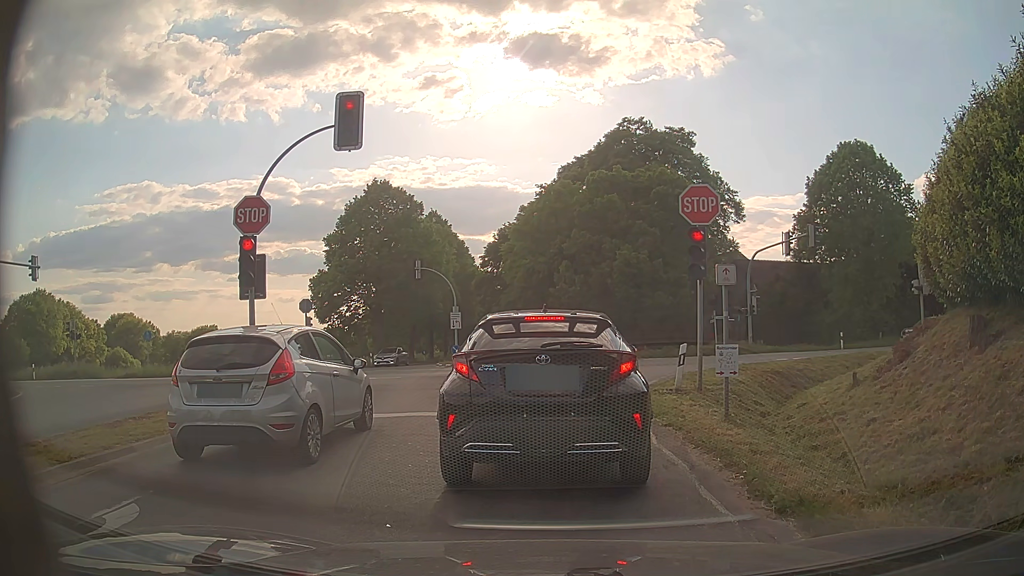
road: secondary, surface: asphalt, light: Day
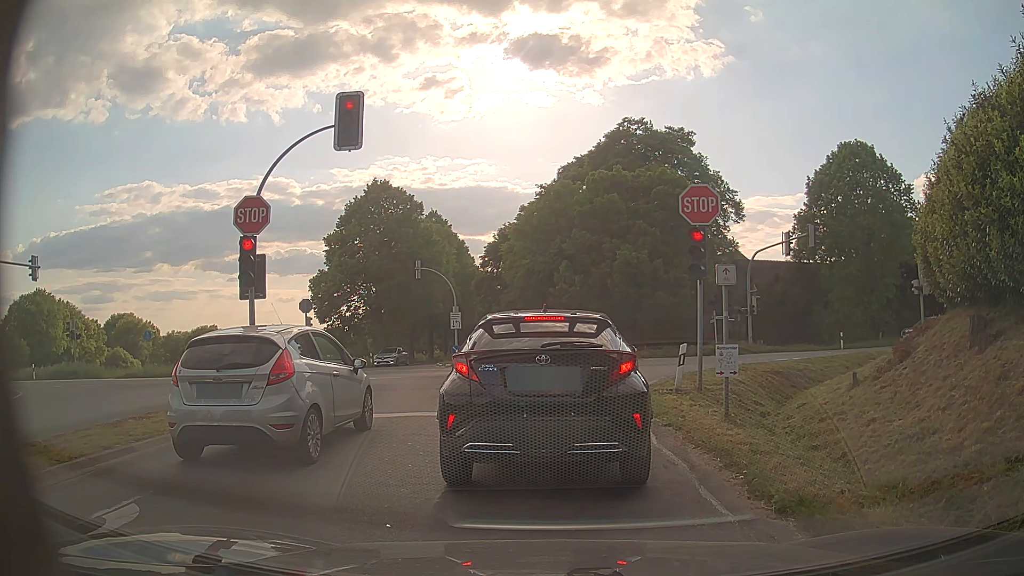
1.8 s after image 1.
(0.0, 0.0) m; 0°
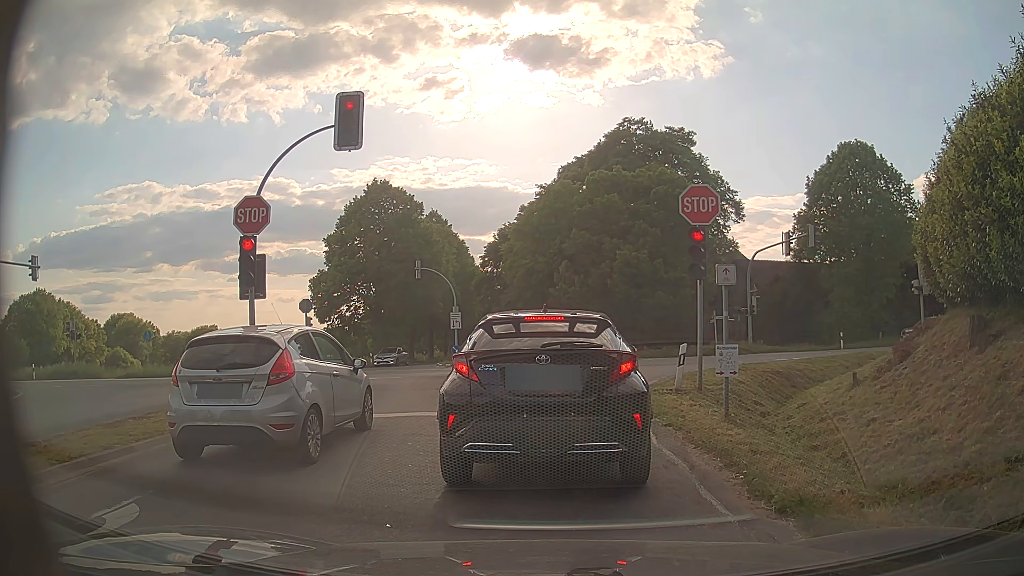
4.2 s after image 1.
(0.0, 0.0) m; 0°
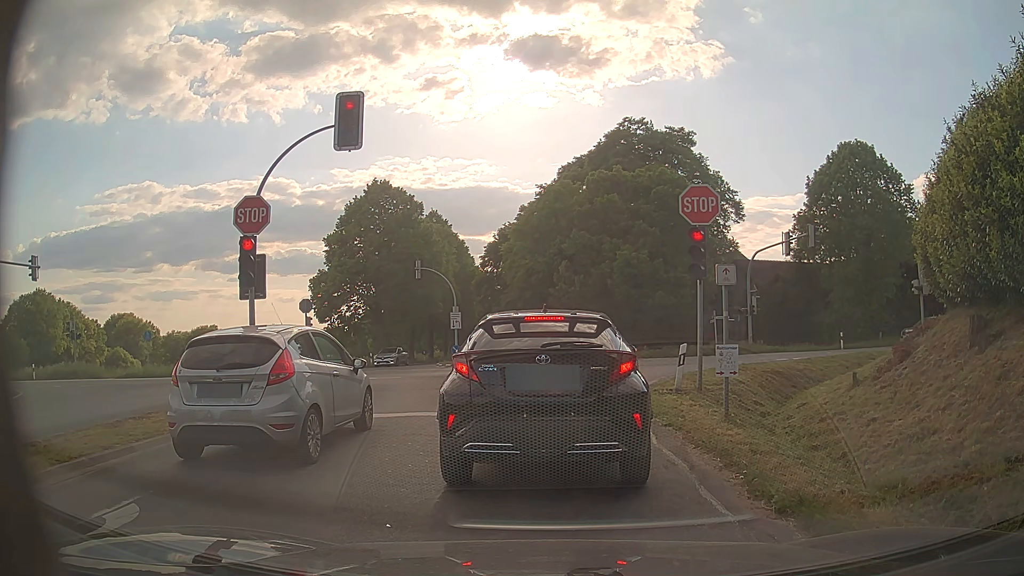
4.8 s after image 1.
(0.0, 0.0) m; 0°
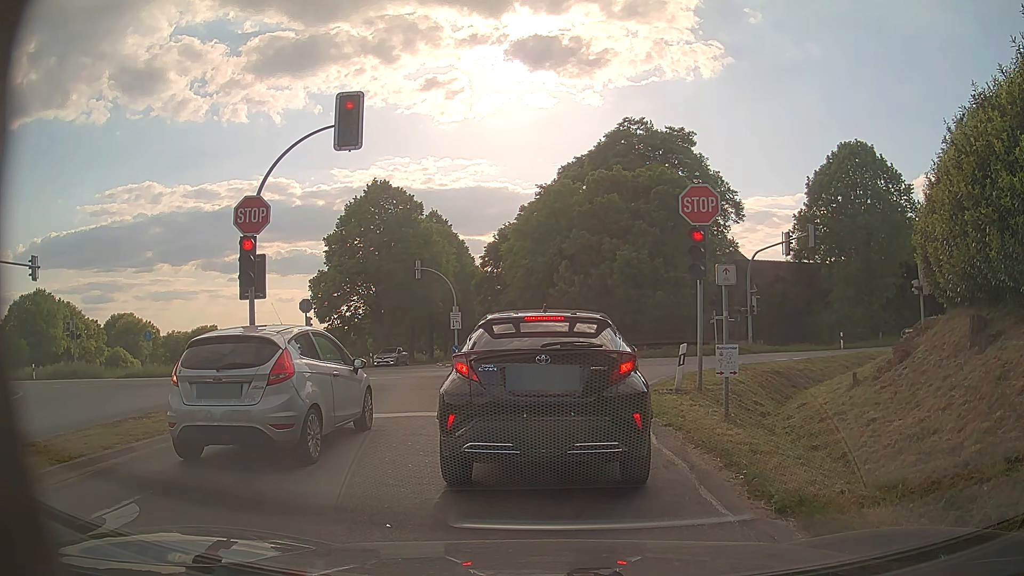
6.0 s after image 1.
(0.0, 0.0) m; 0°
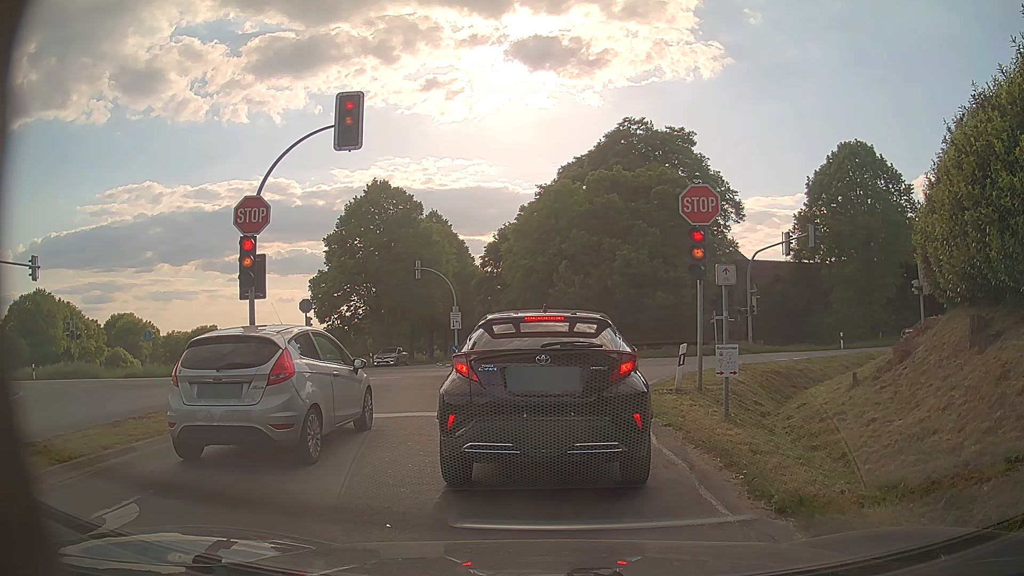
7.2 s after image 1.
(0.0, 0.0) m; 0°
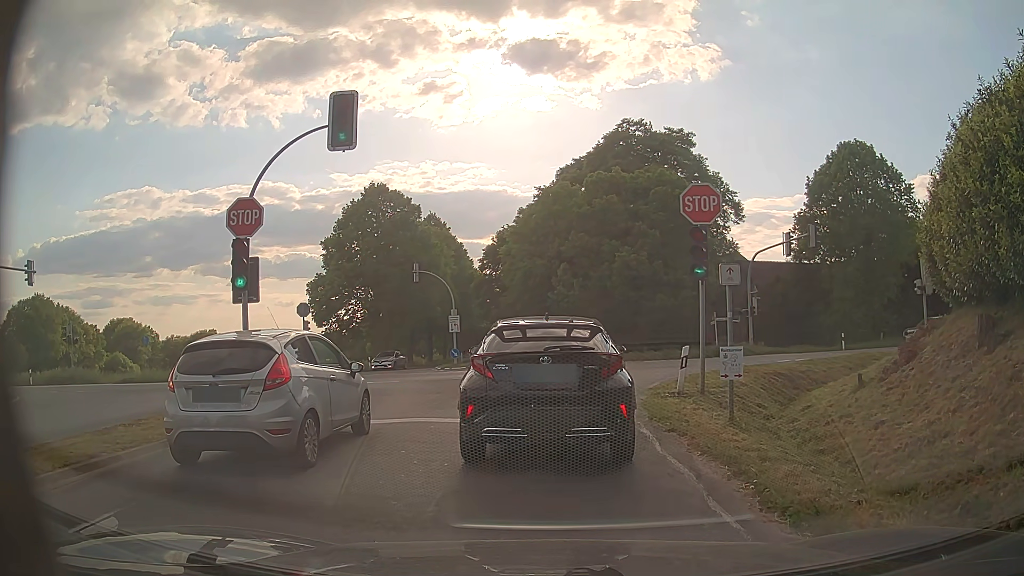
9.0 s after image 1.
(0.0, +0.3) m; 0°
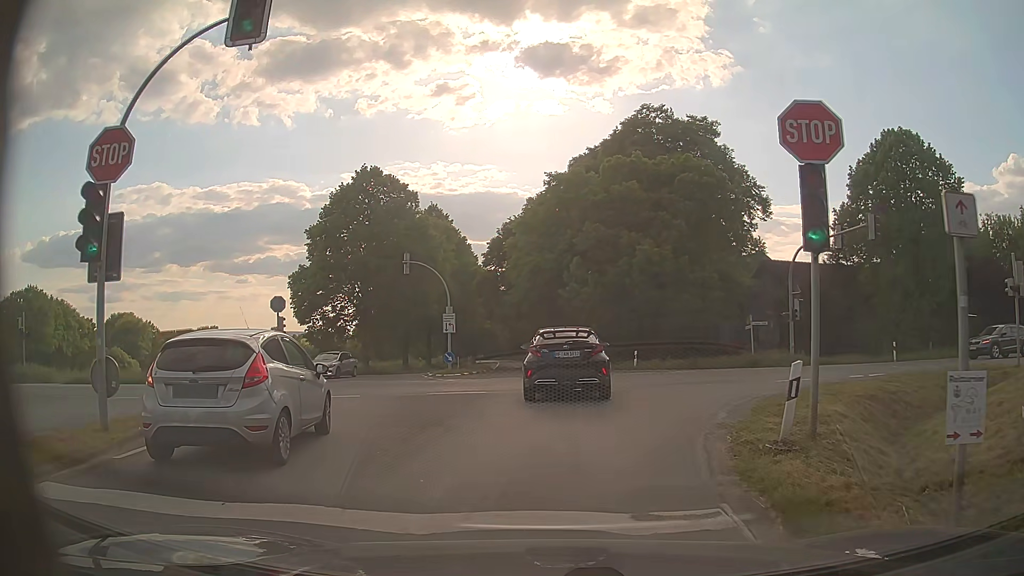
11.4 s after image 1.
(+0.1, +6.2) m; -1°
(0, +10) (0, +20) (+1, +30) (+1, +40) (0, +50) (0, +60) (0, +70) (-1, +80) (-1, +90) (-2, +100) m
